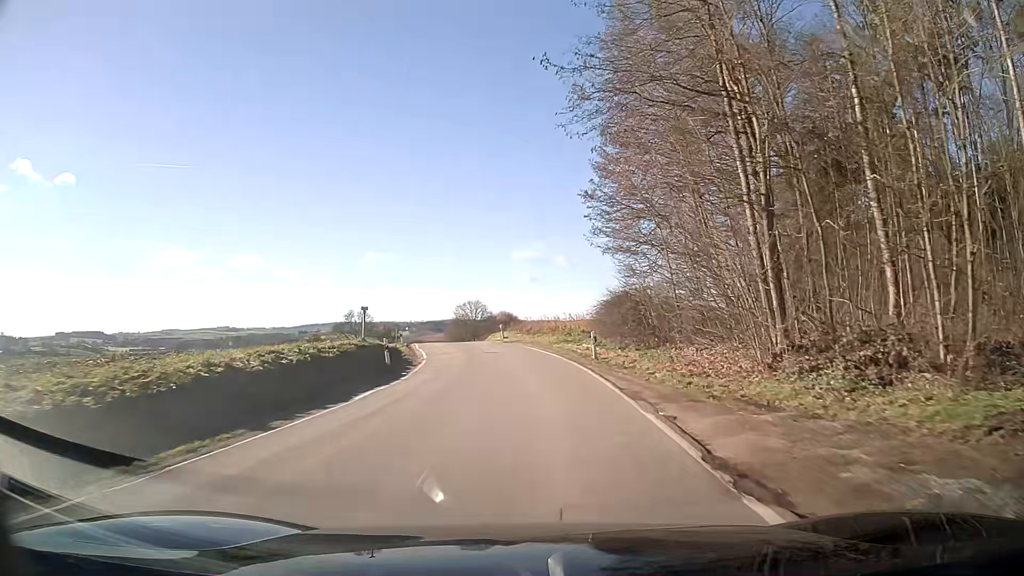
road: secondary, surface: asphalt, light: Day
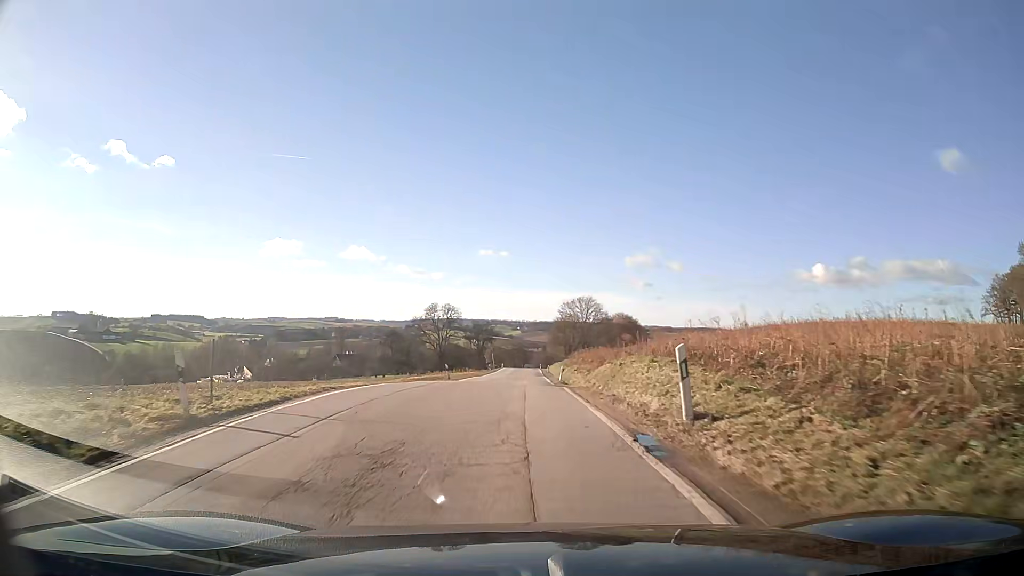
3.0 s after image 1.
(-2.7, +38.7) m; -10°
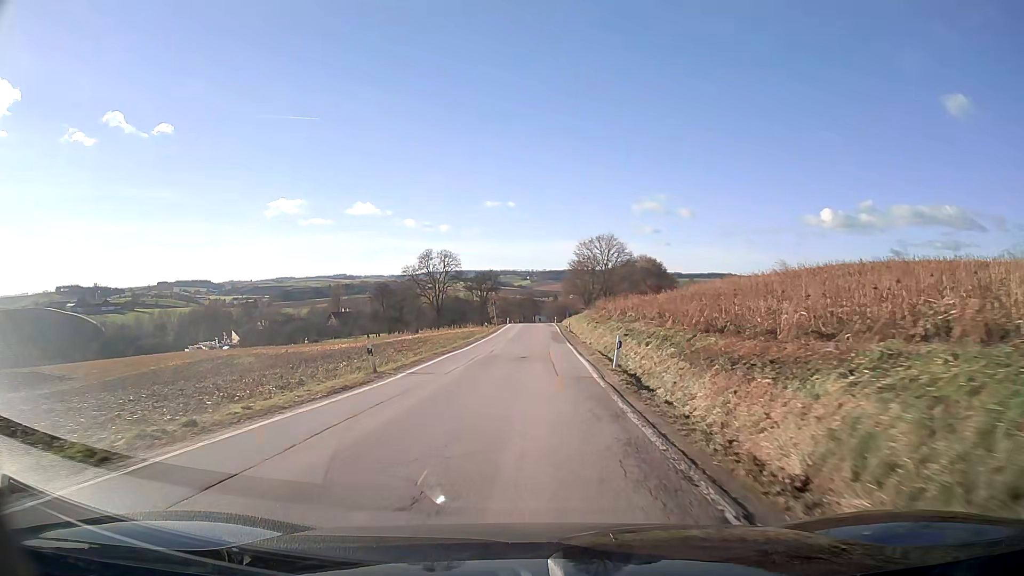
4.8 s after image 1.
(-0.2, +23.8) m; 0°
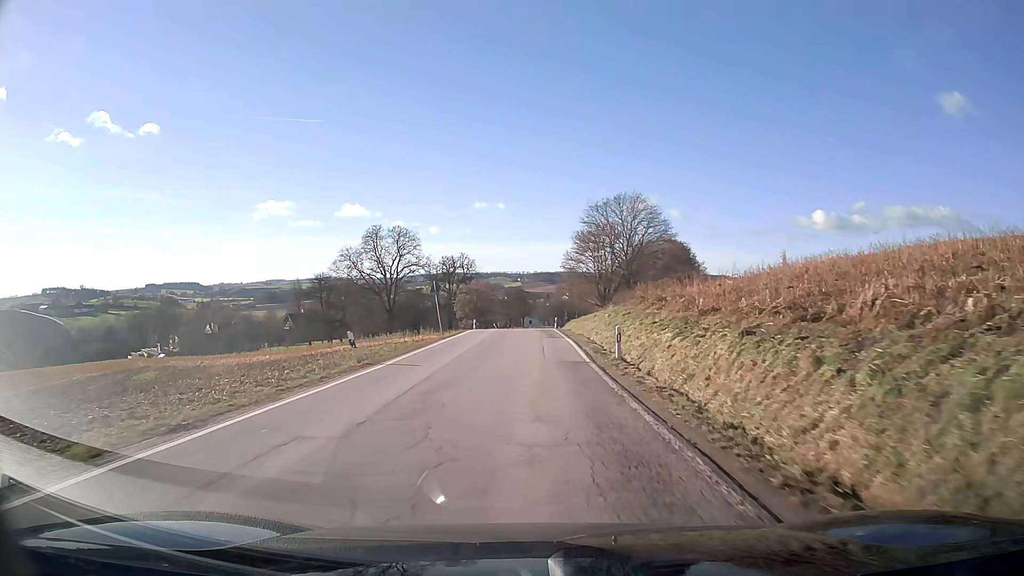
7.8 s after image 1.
(+0.5, +41.3) m; +1°
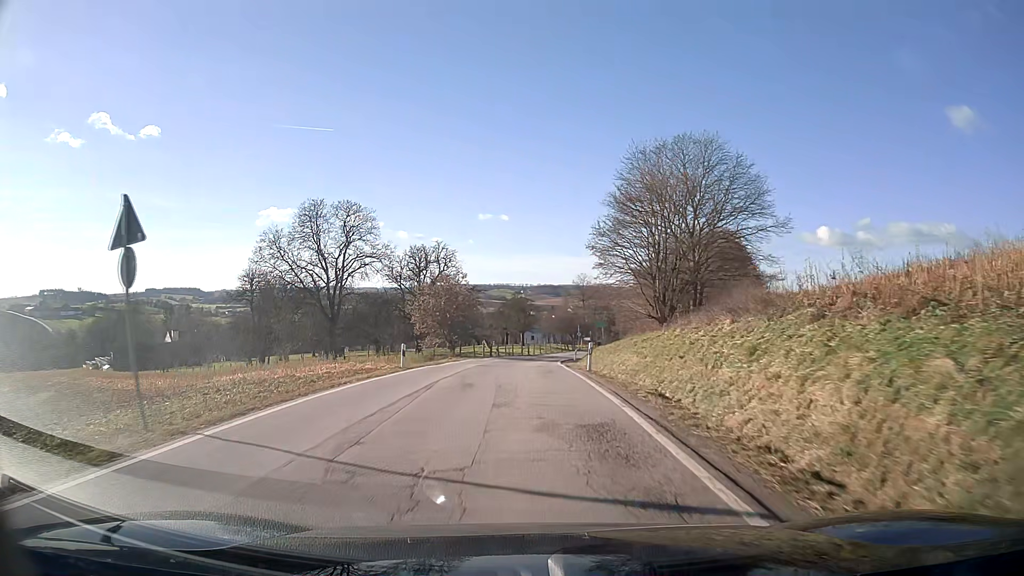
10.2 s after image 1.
(-0.2, +32.7) m; 0°
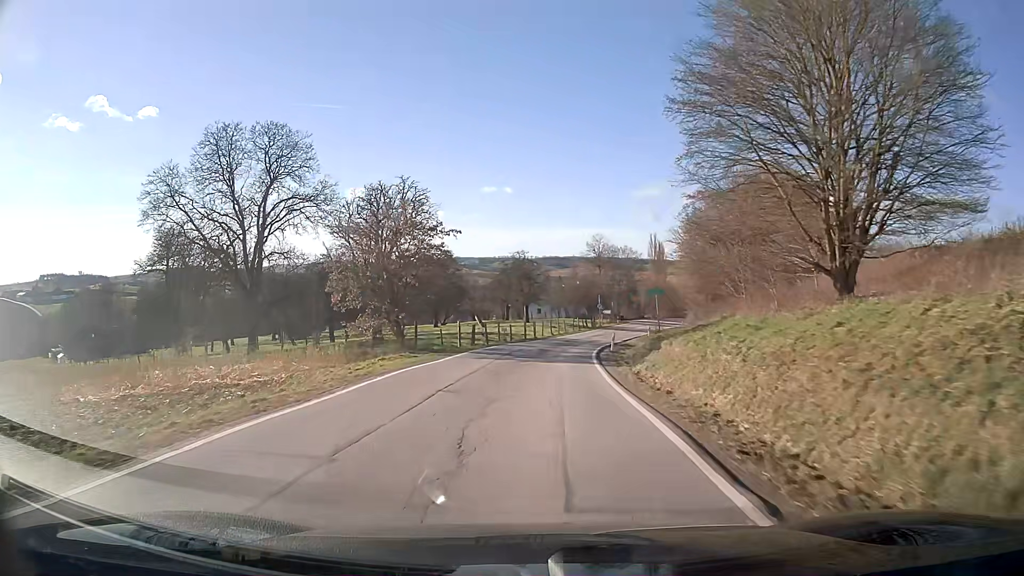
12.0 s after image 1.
(-0.1, +24.4) m; 0°
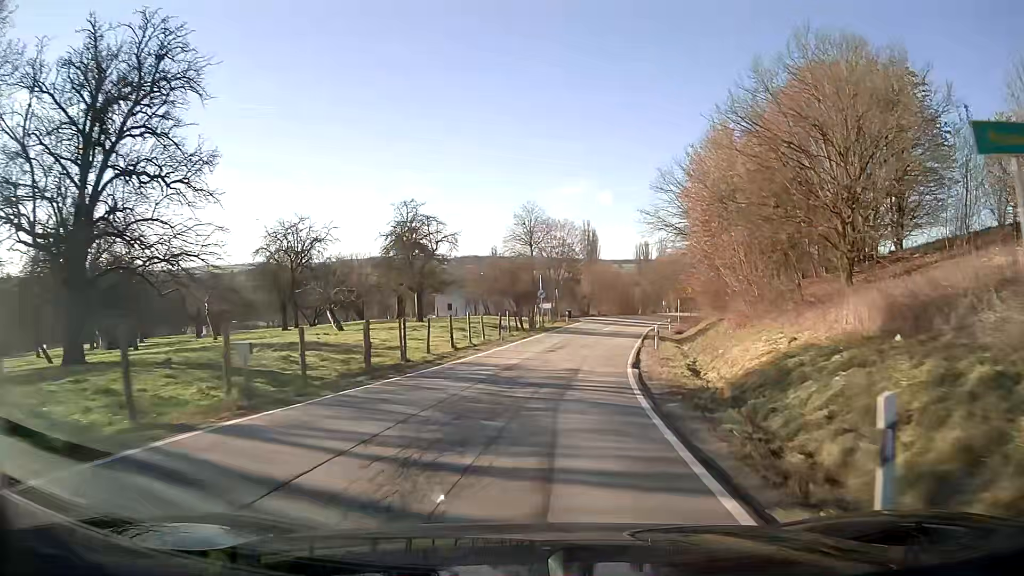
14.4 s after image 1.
(+1.9, +32.7) m; +8°
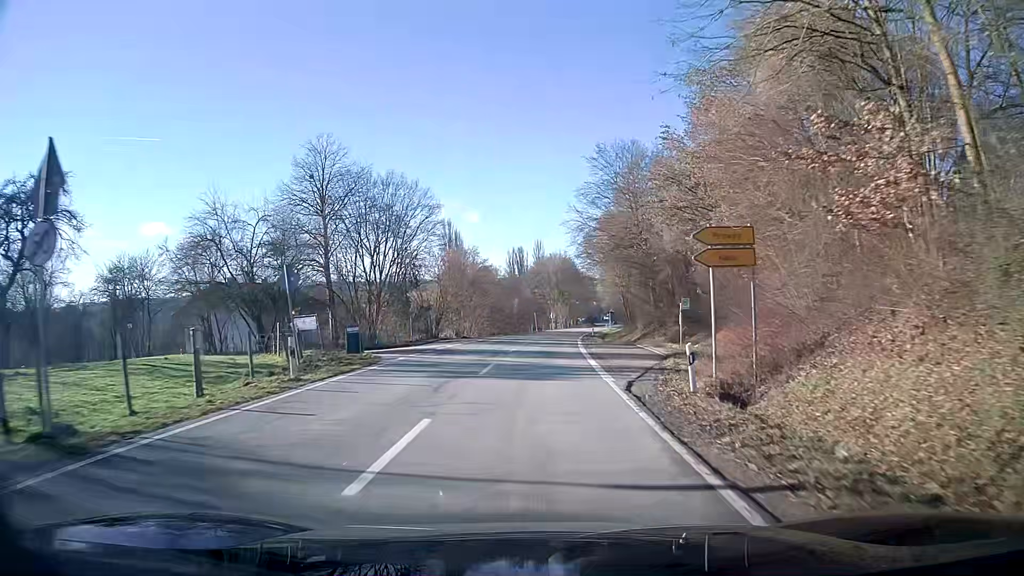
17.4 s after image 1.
(+4.7, +42.5) m; +10°
(0, +10) (0, +20) (+1, +30) (+1, +40) (+2, +50) (+3, +60) (+4, +70) (+5, +80) (+6, +90) (+7, +100) m
